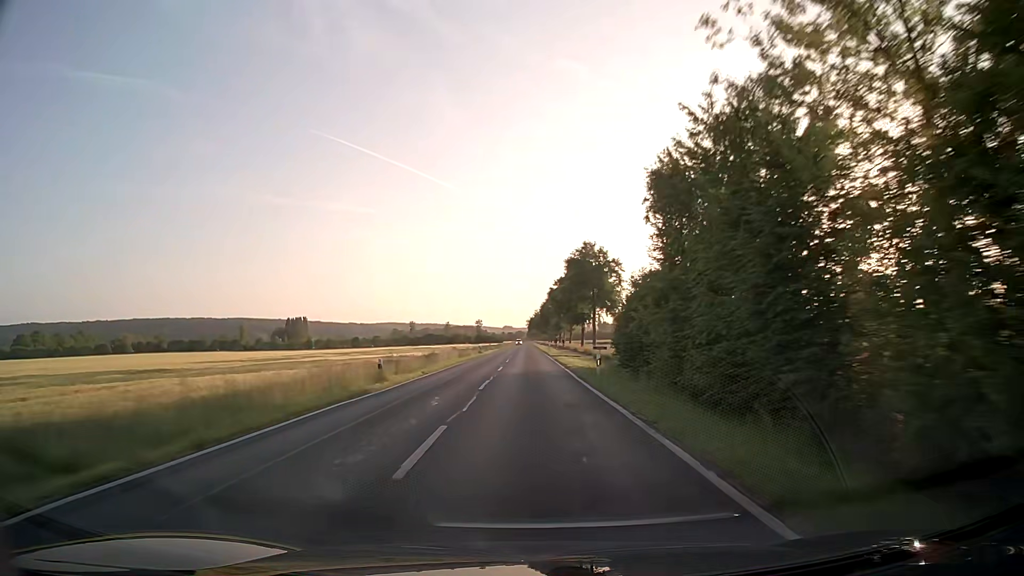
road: secondary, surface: asphalt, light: Day
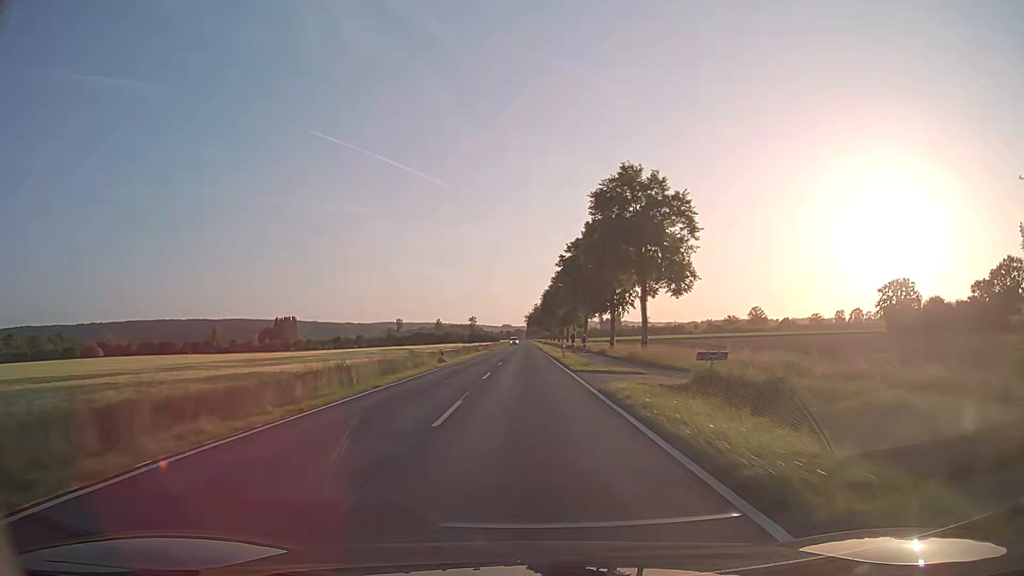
(0.0, +31.9) m; 0°
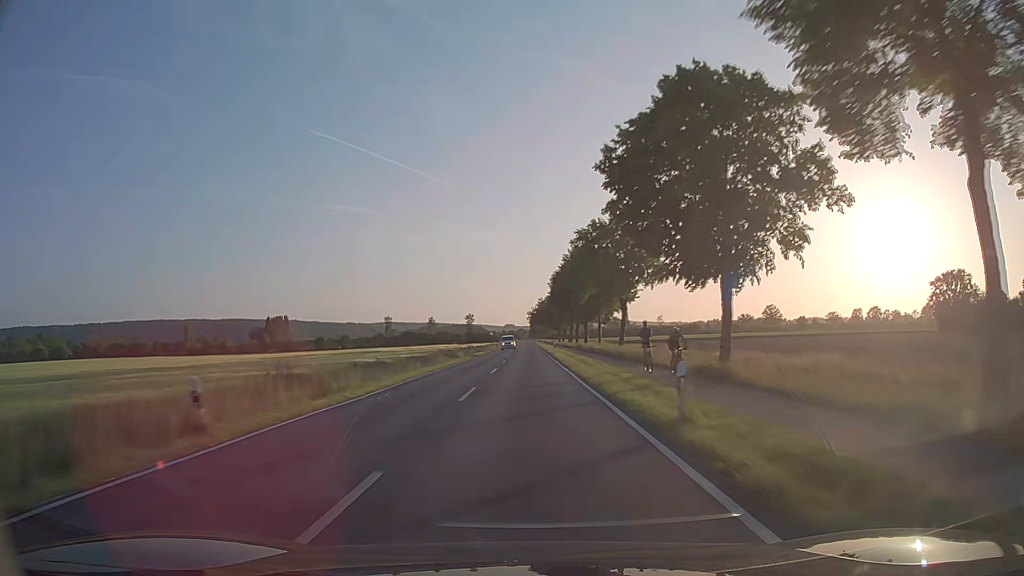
(-0.1, +31.9) m; 0°
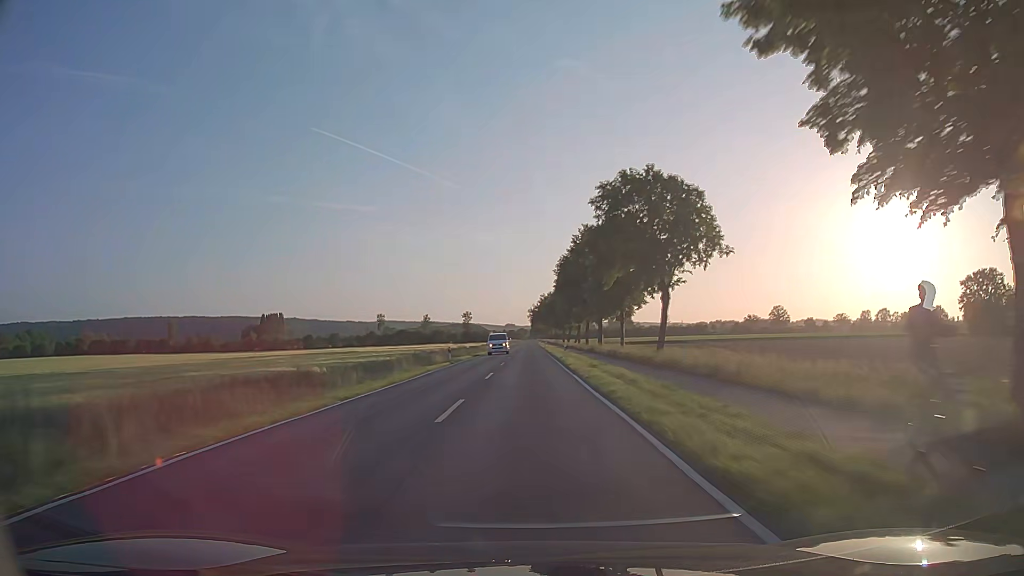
(0.0, +15.9) m; 0°
(0, +10) (0, +20) (0, +30) (0, +40) (0, +50) (0, +60) (0, +70) (0, +80) (0, +90) (0, +100) m
